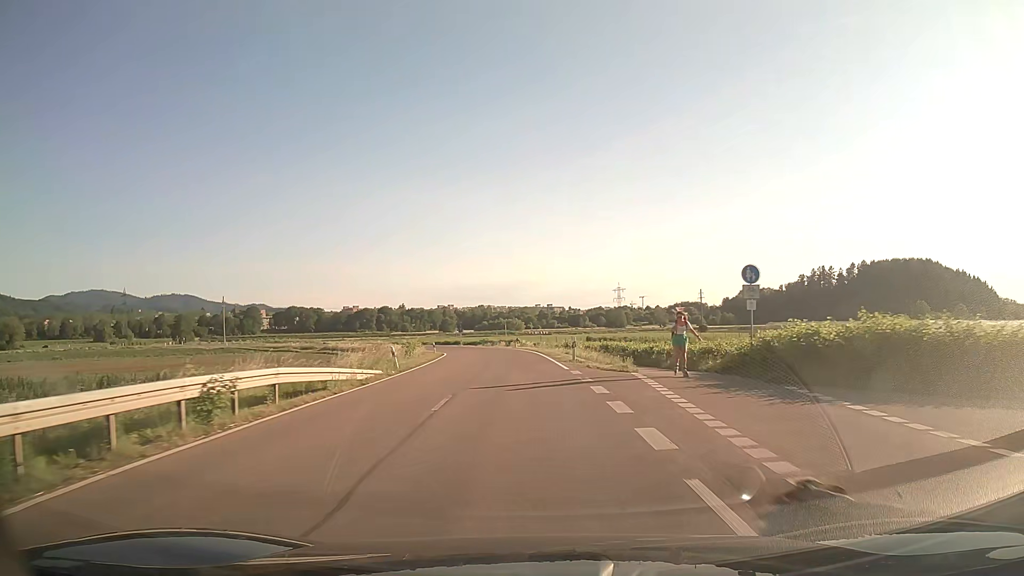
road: tertiary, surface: asphalt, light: Day
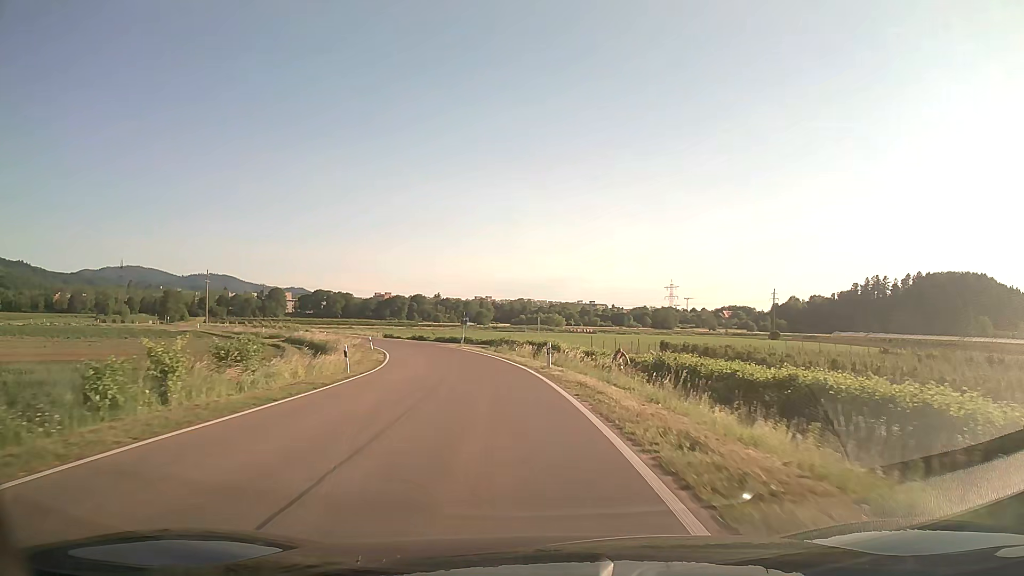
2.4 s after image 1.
(-0.7, +36.5) m; -3°
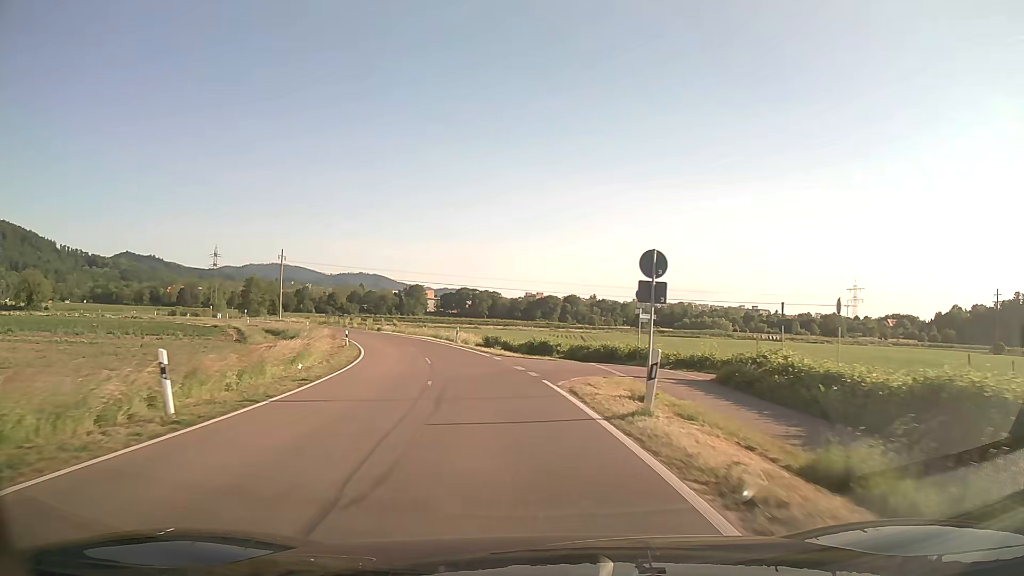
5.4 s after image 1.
(-4.9, +44.8) m; -13°
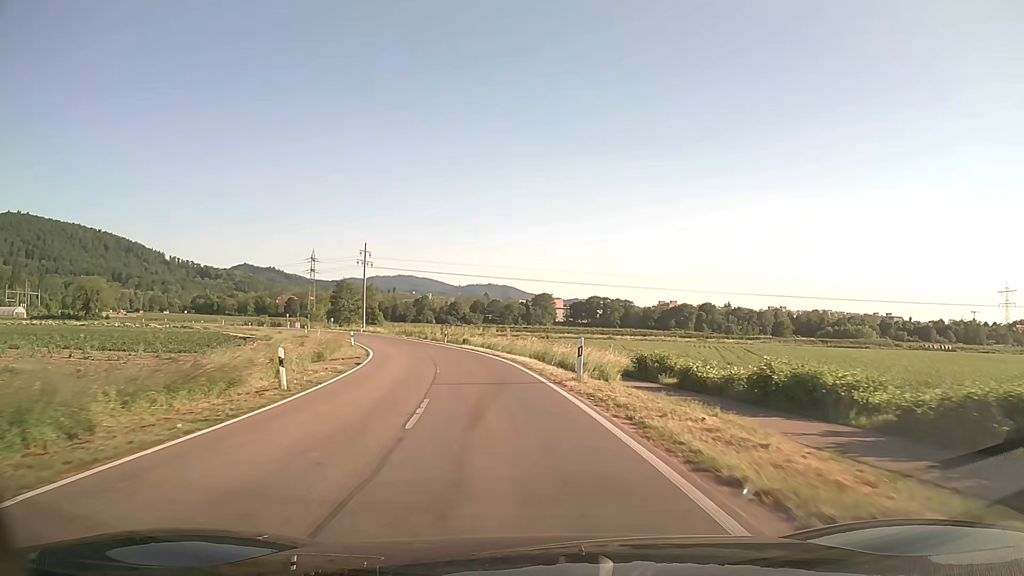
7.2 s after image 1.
(-2.7, +28.0) m; -11°
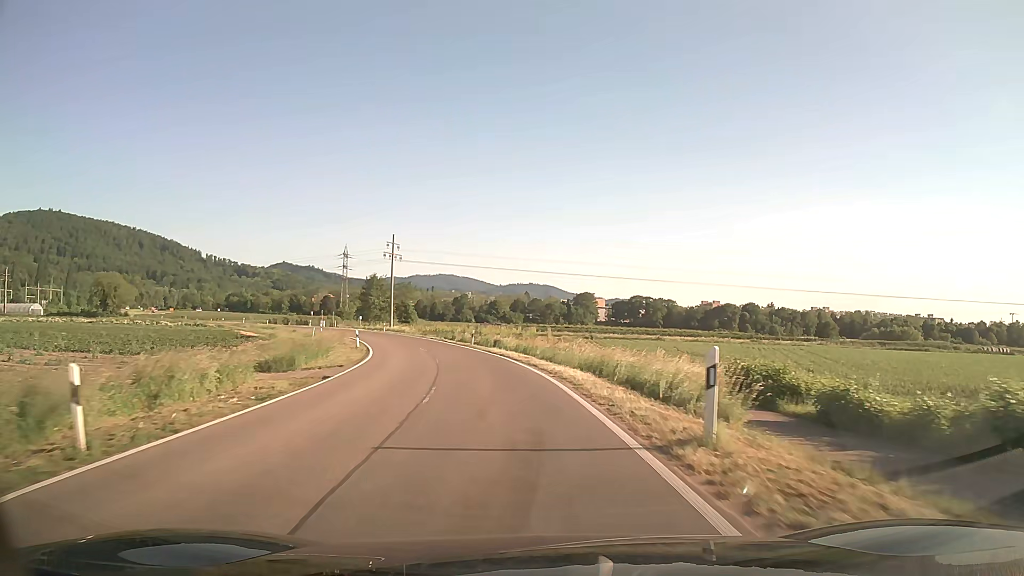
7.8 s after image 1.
(-0.3, +9.5) m; -4°
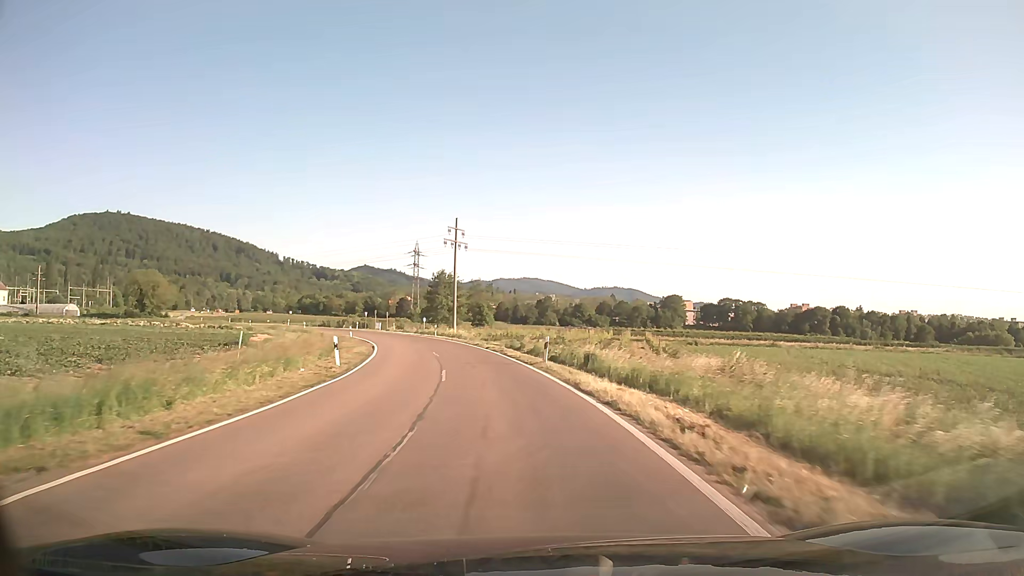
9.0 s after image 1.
(-1.2, +19.1) m; -7°
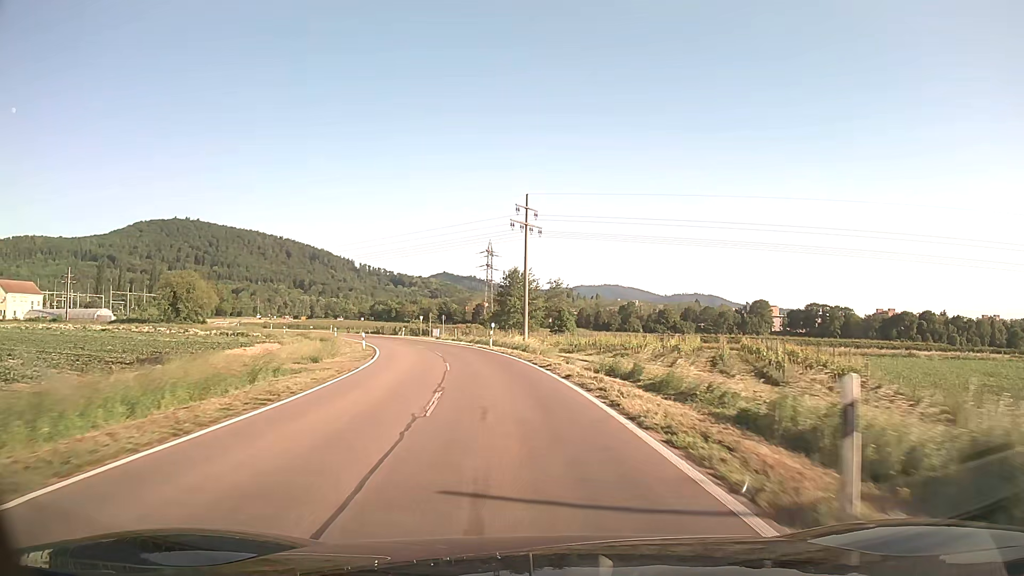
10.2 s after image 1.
(-1.2, +19.2) m; -7°
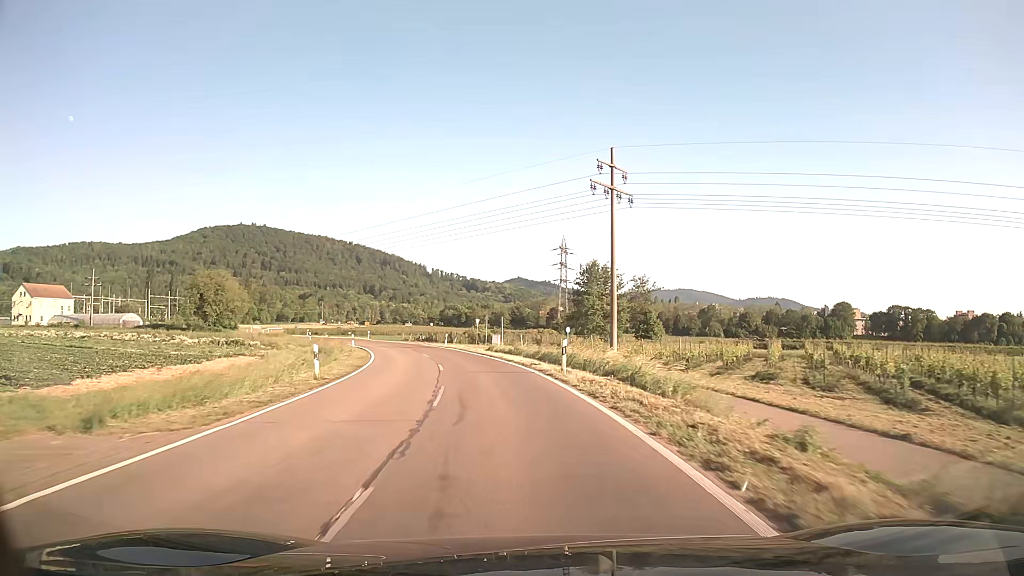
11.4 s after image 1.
(-1.0, +19.3) m; -6°
(0, +10) (-1, +20) (-3, +30) (-5, +40) (-8, +49) (-11, +59) (-15, +68) (-19, +77) (-24, +85) (-30, +94) m
